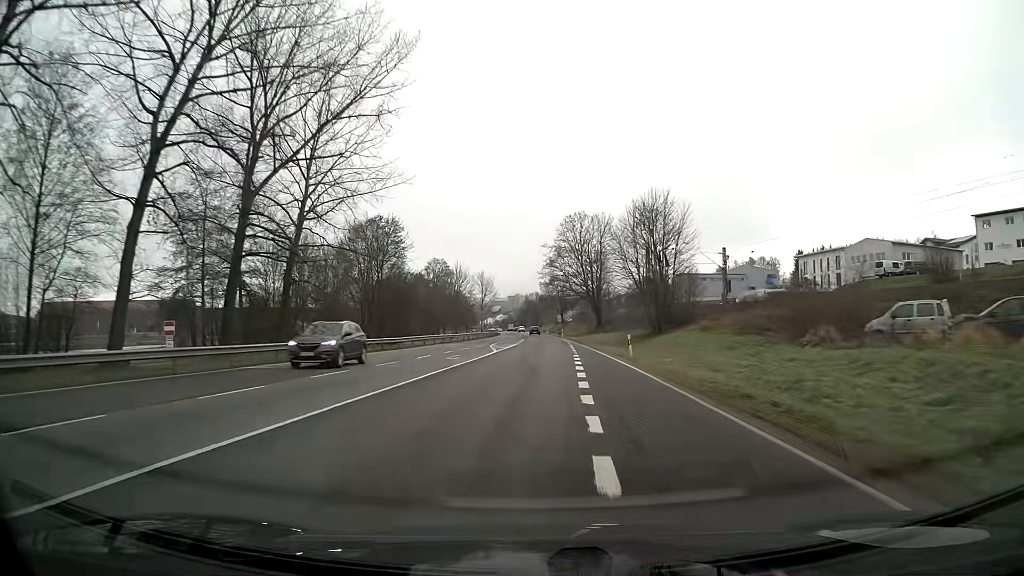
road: primary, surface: asphalt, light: Day
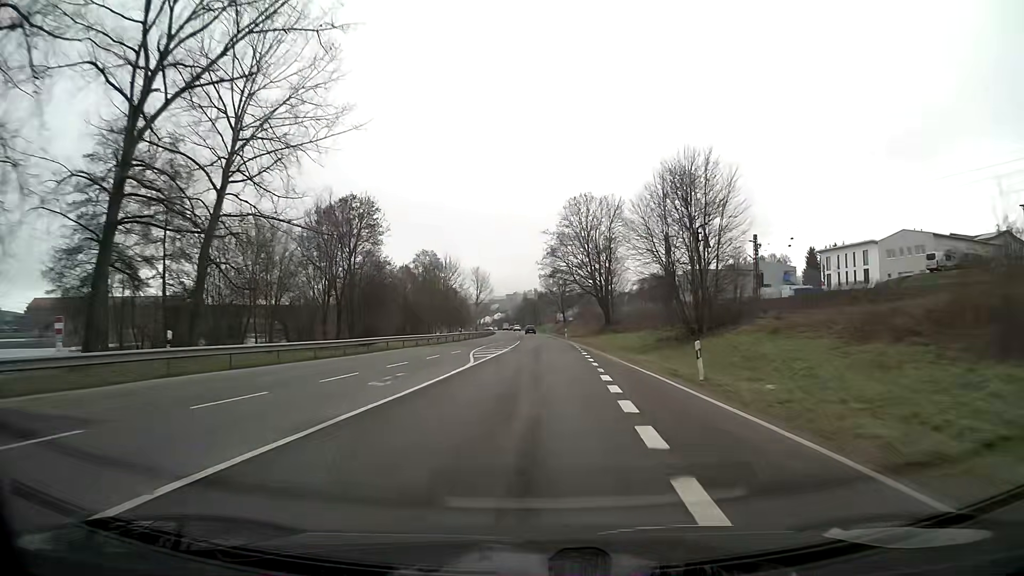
(0.0, +13.7) m; 0°
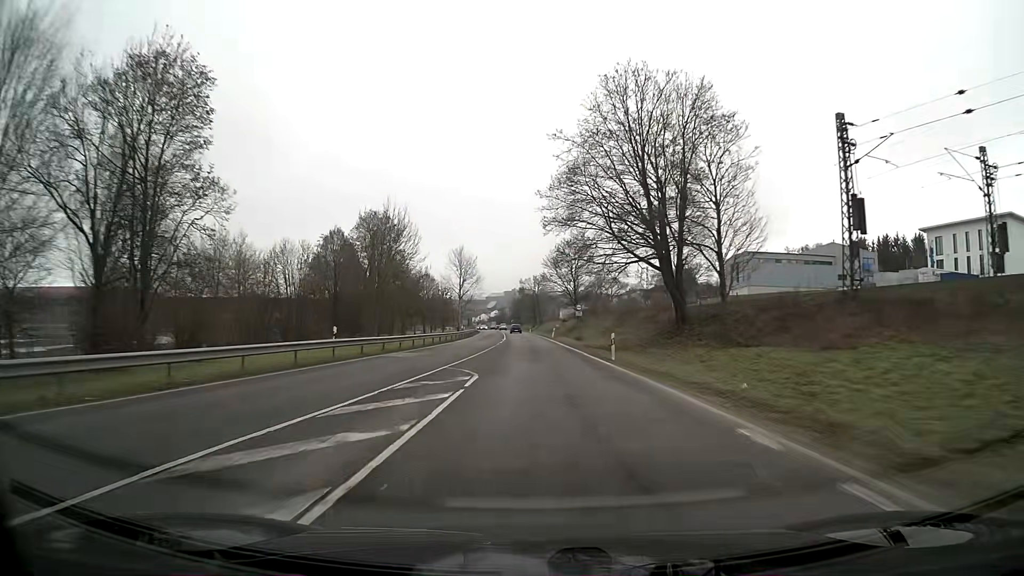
(+0.1, +44.3) m; 0°
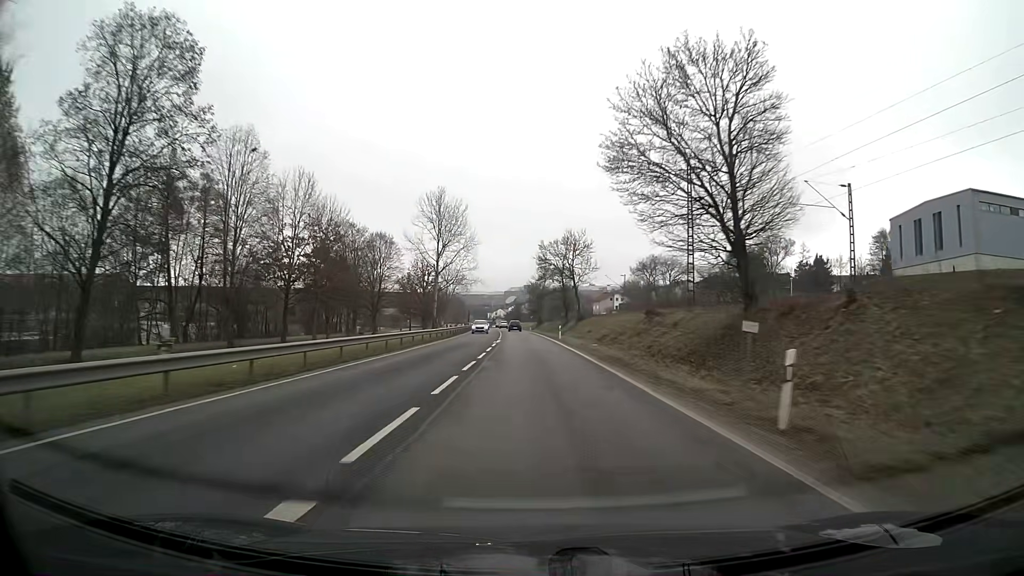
(-1.1, +63.9) m; -2°
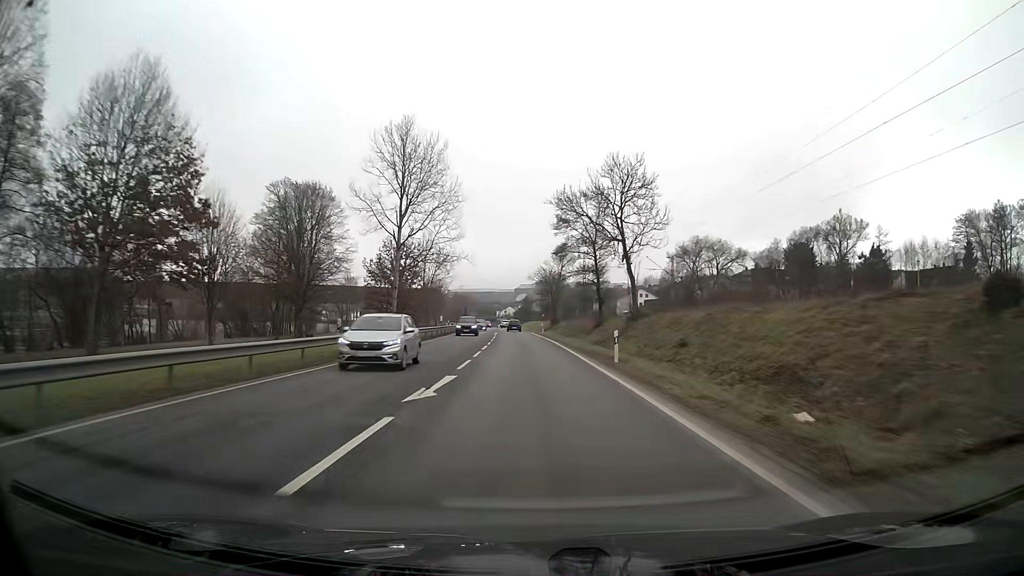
(-0.3, +31.9) m; -1°
(0, +10) (0, +20) (0, +30) (-1, +40) (-1, +50) (-2, +60) (-2, +70) (-2, +80) (-3, +90) (-4, +100) m
